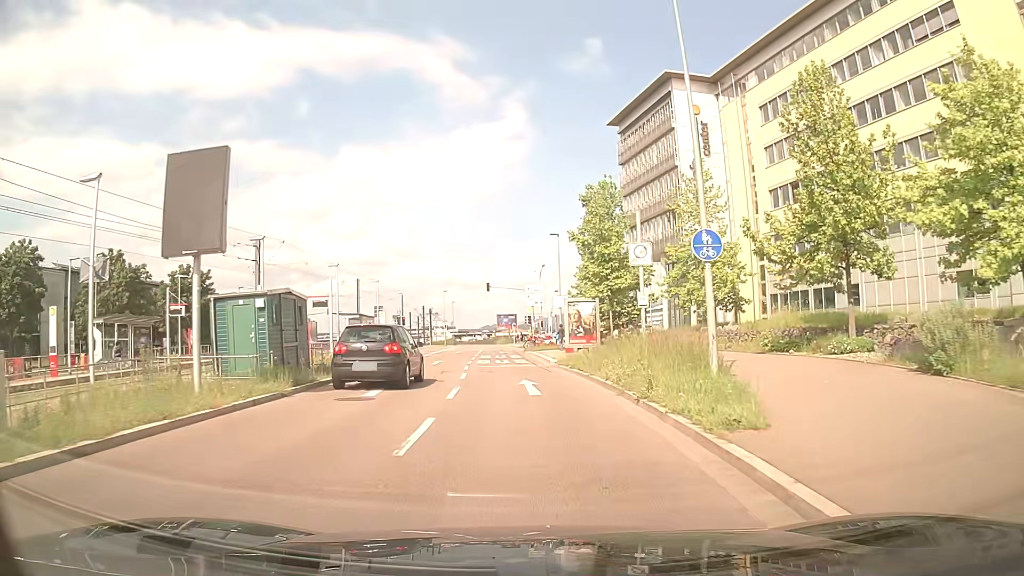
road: secondary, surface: asphalt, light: Day
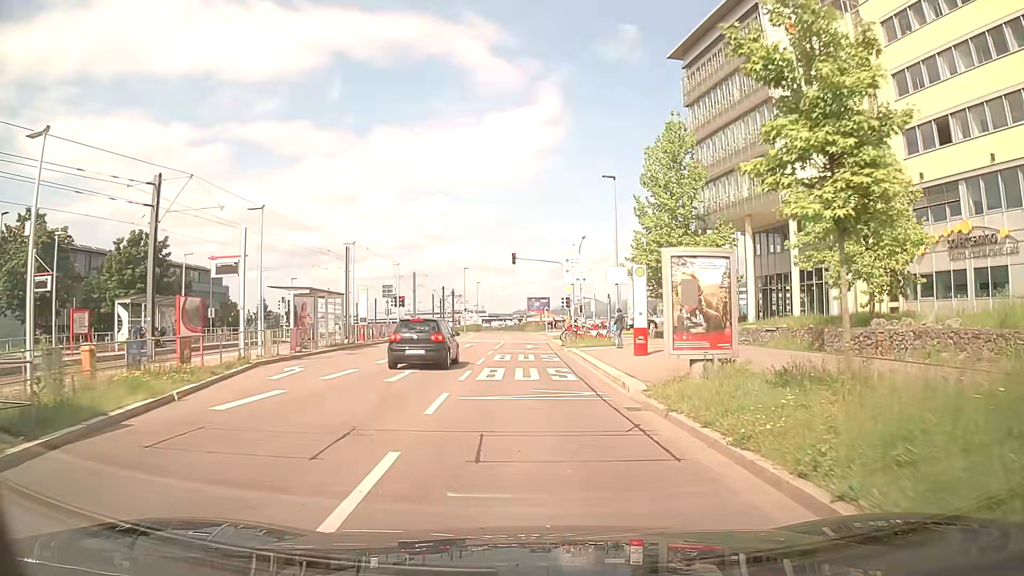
(-0.3, +15.0) m; -2°
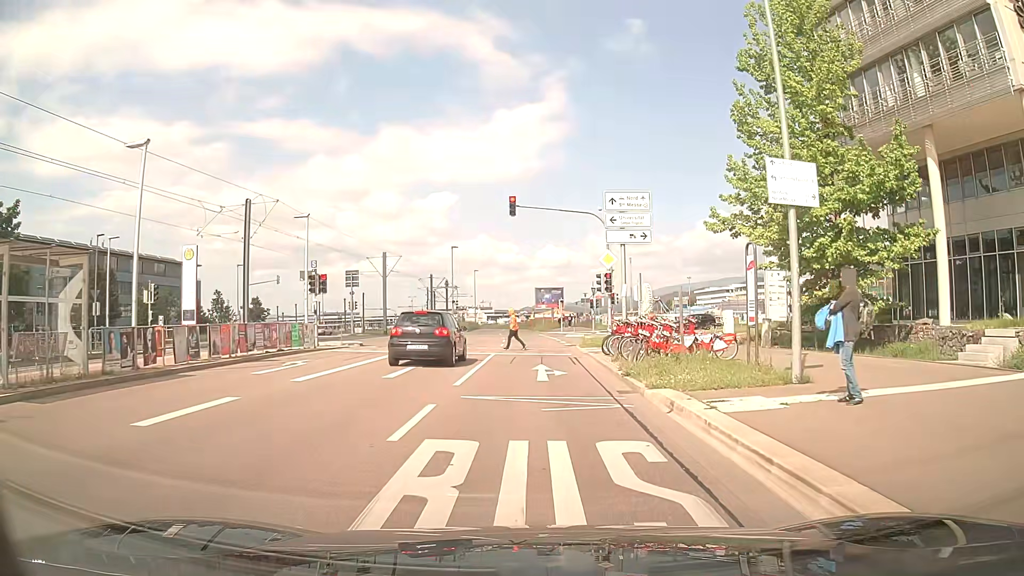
(-0.2, +20.6) m; -1°
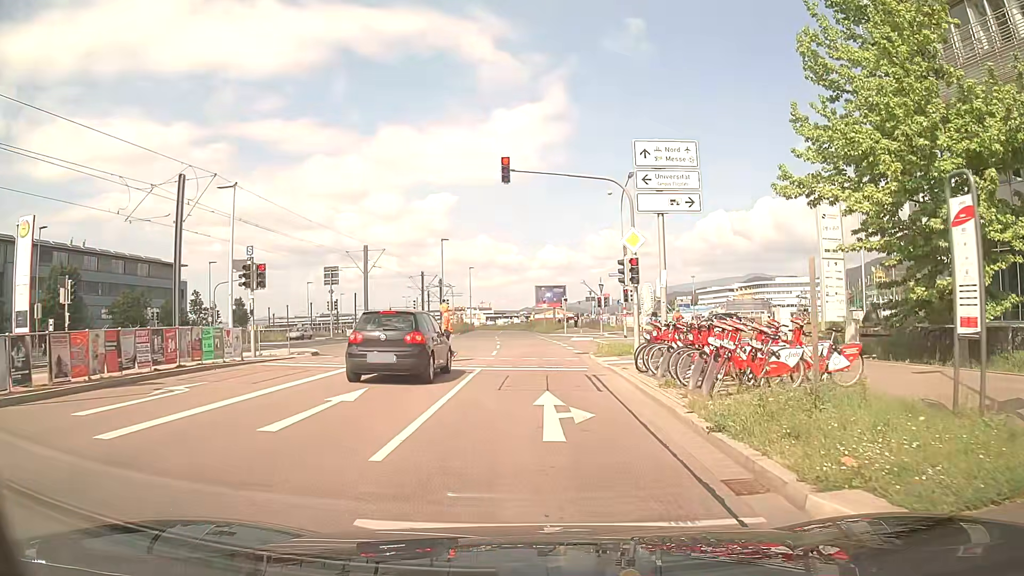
(0.0, +6.9) m; 0°
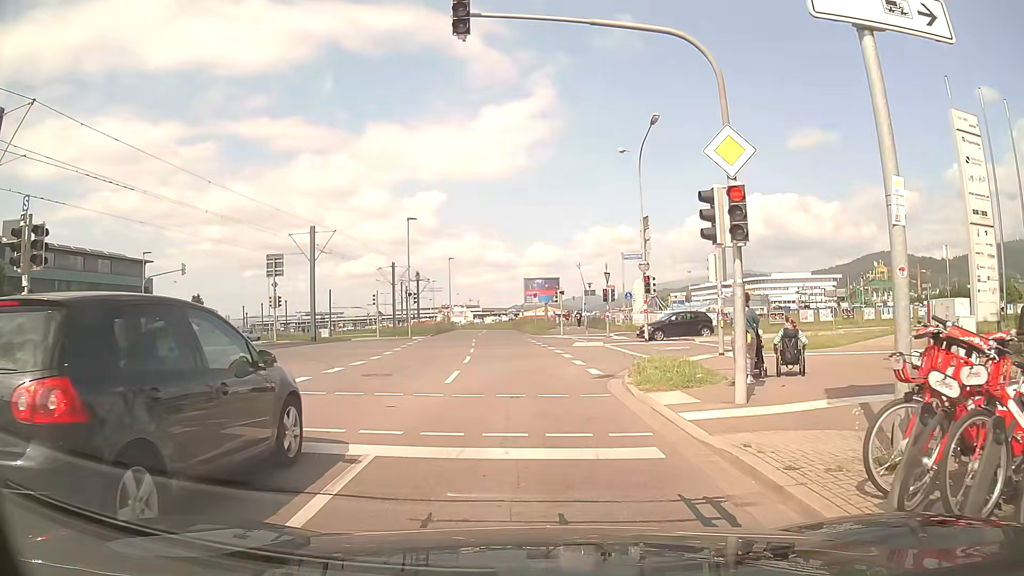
(0.0, +10.9) m; 0°
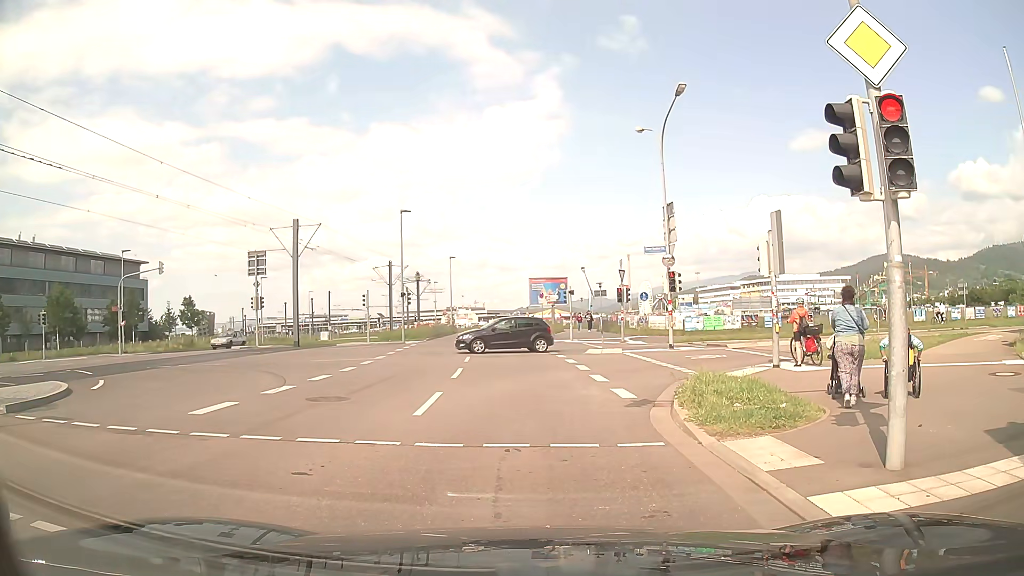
(0.0, +4.0) m; -1°
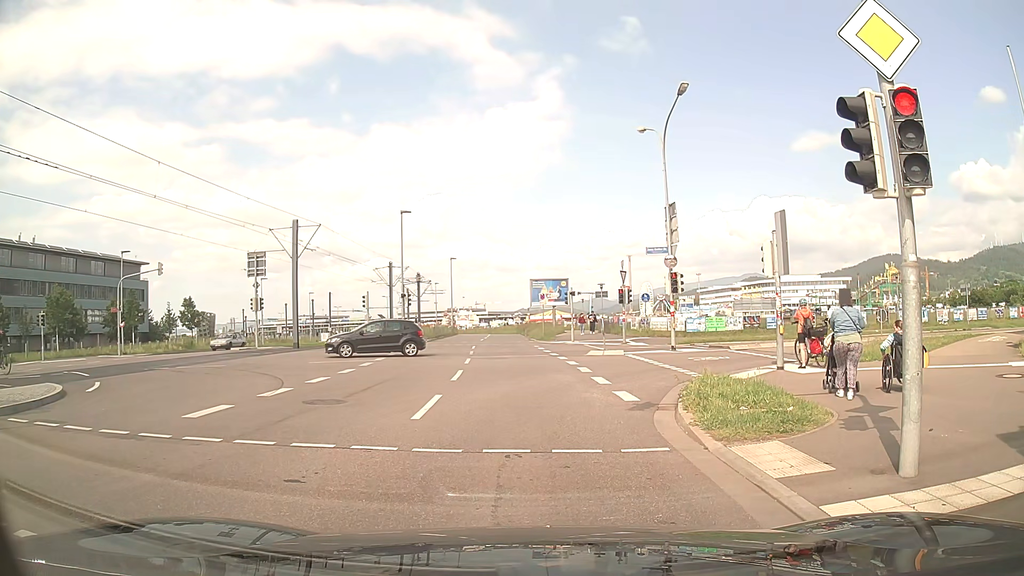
(0.0, +0.3) m; 0°
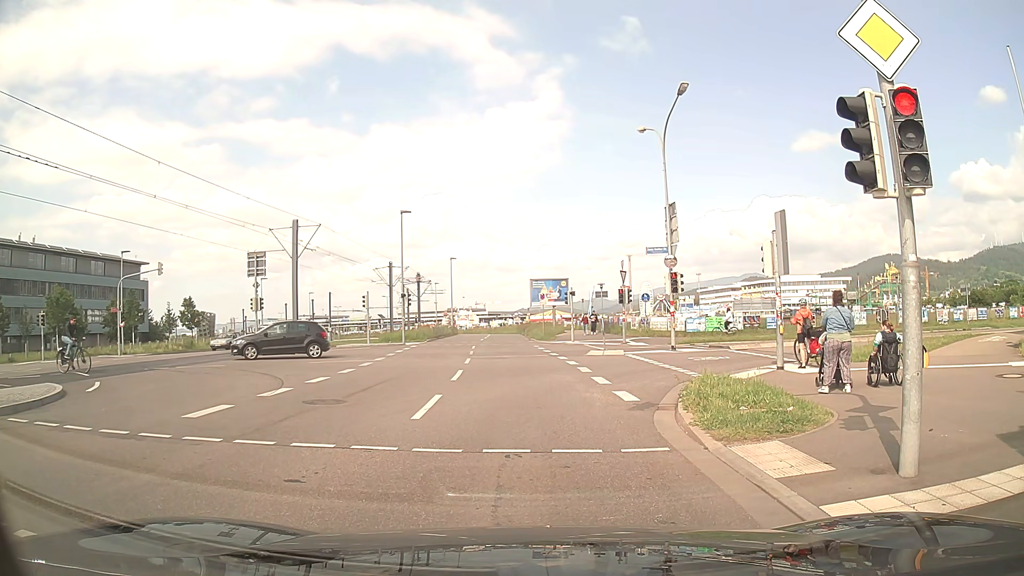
(0.0, 0.0) m; 0°
